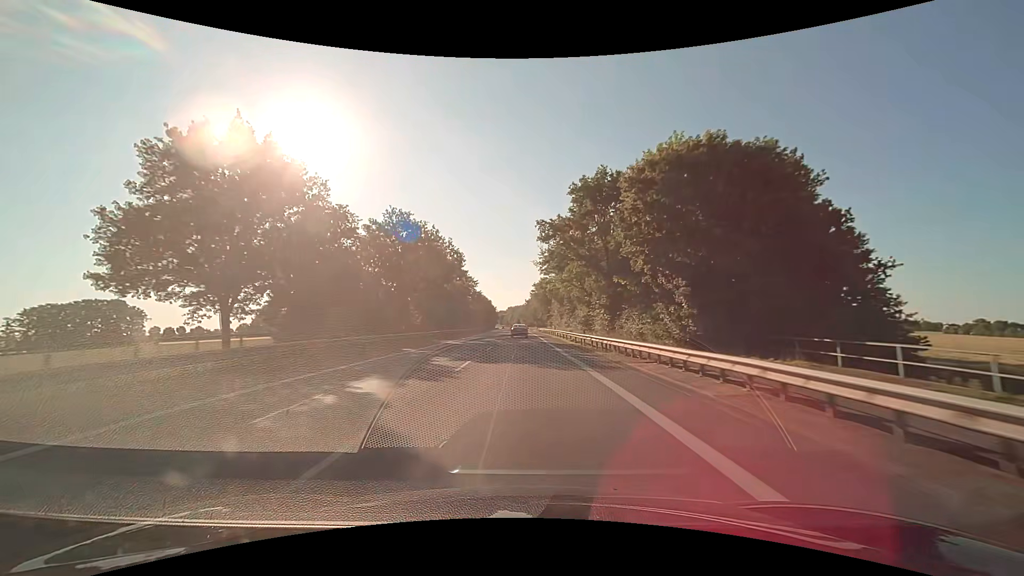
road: primary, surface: asphalt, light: Day
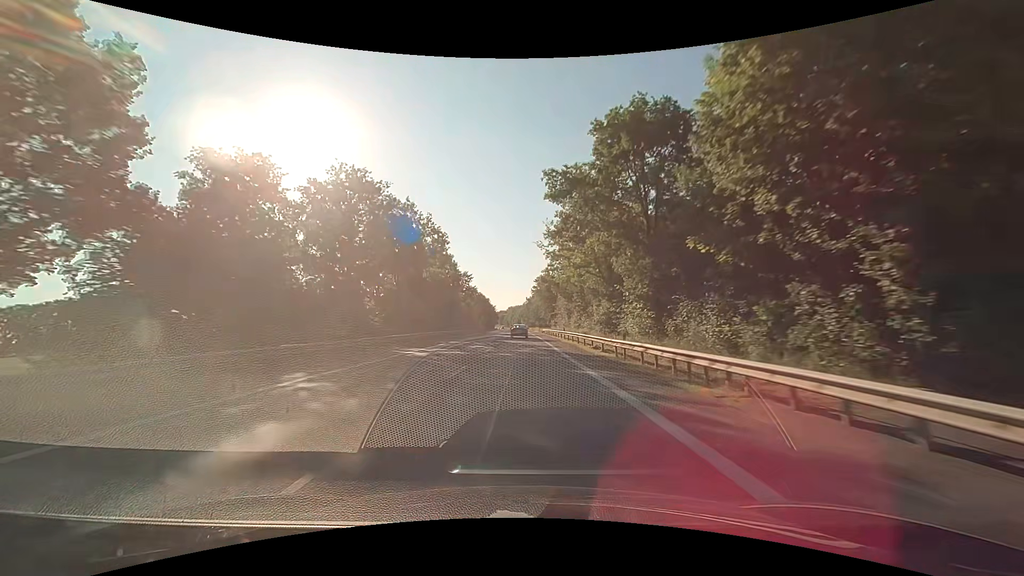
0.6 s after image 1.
(0.0, +13.8) m; 0°
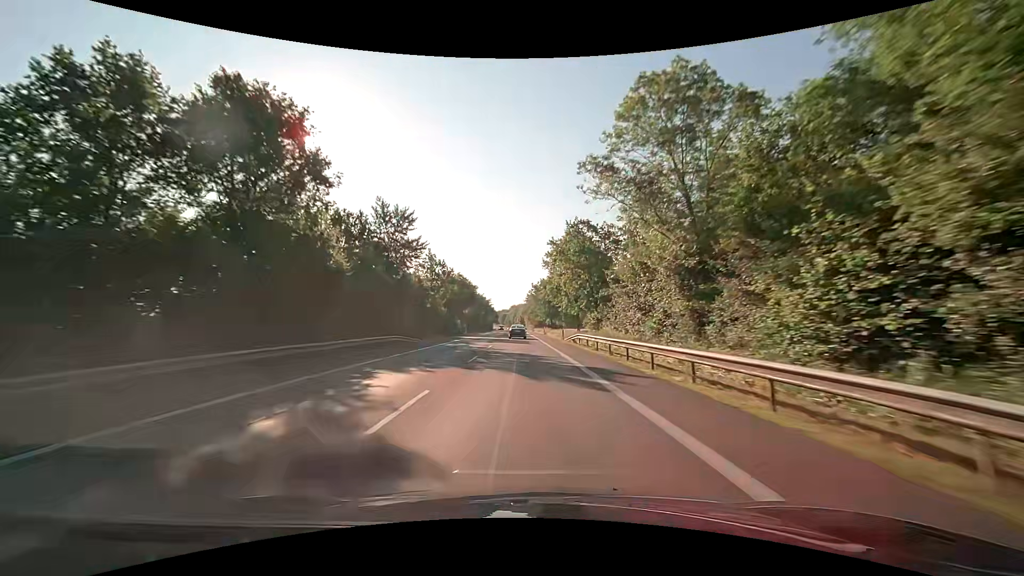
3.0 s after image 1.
(-0.4, +54.6) m; -1°
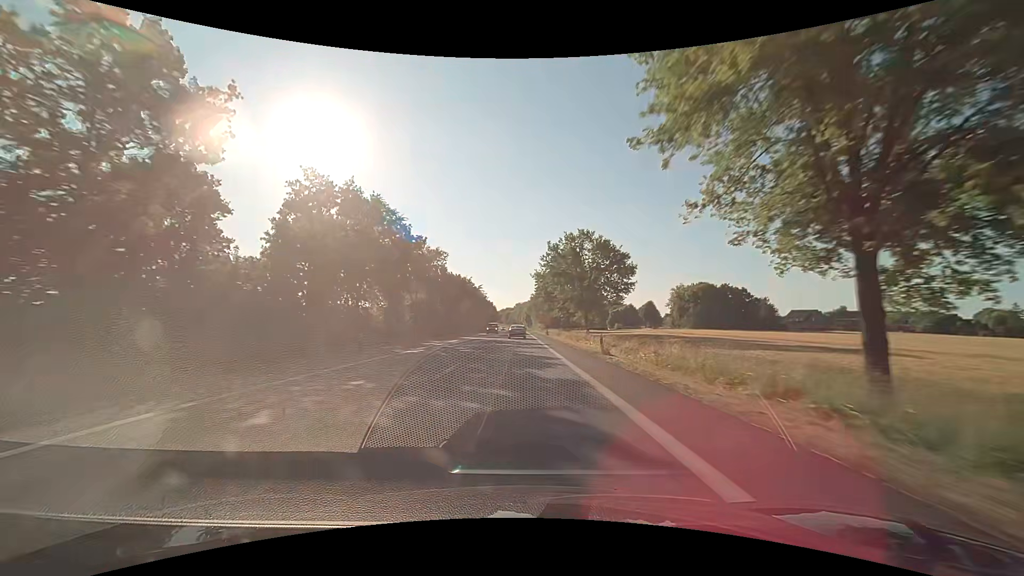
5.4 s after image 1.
(-0.1, +54.3) m; -1°
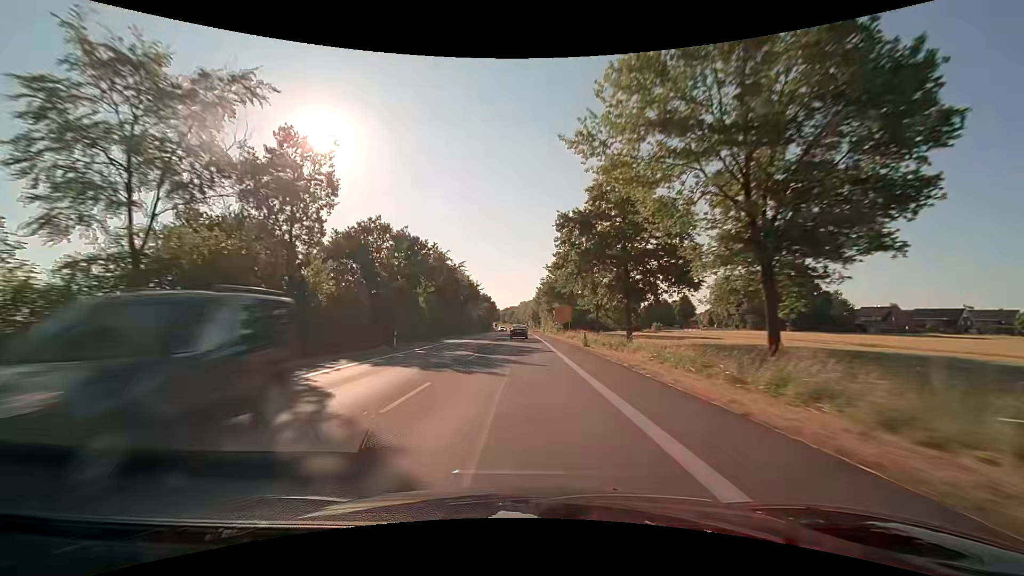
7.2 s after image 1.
(+0.1, +40.9) m; 0°
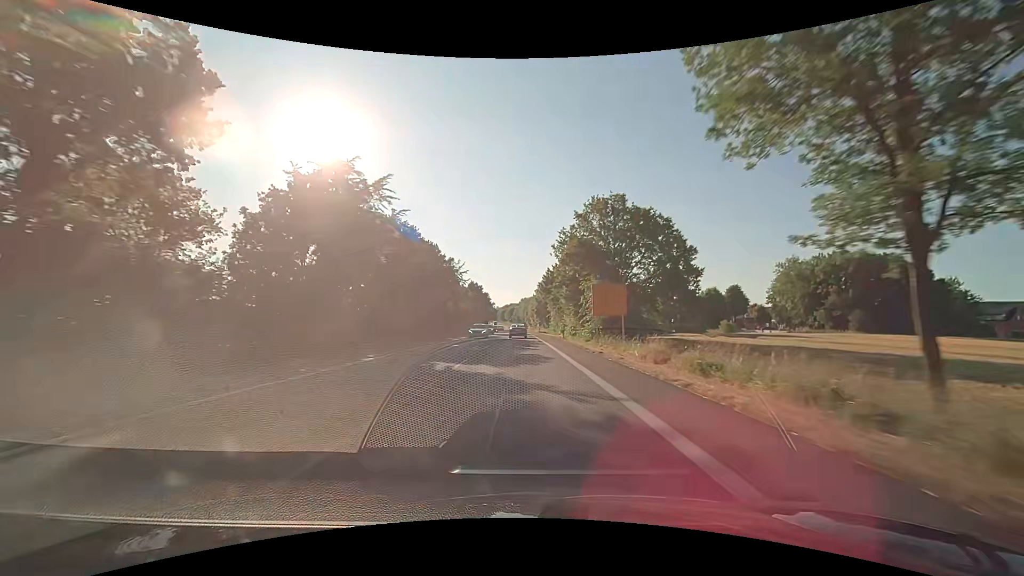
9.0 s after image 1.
(-0.2, +40.8) m; 0°
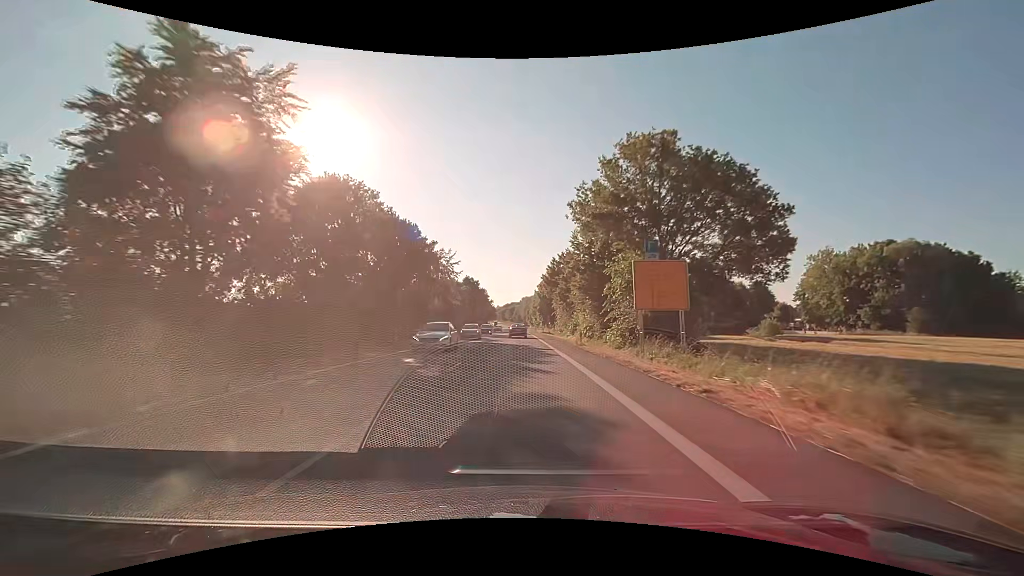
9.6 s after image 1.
(0.0, +13.3) m; 0°
